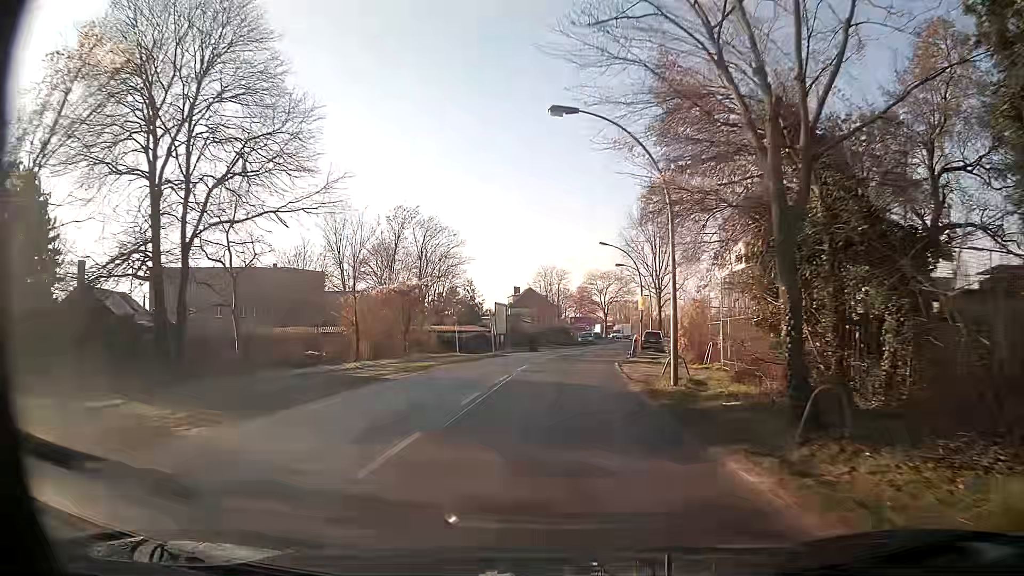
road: secondary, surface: asphalt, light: Day
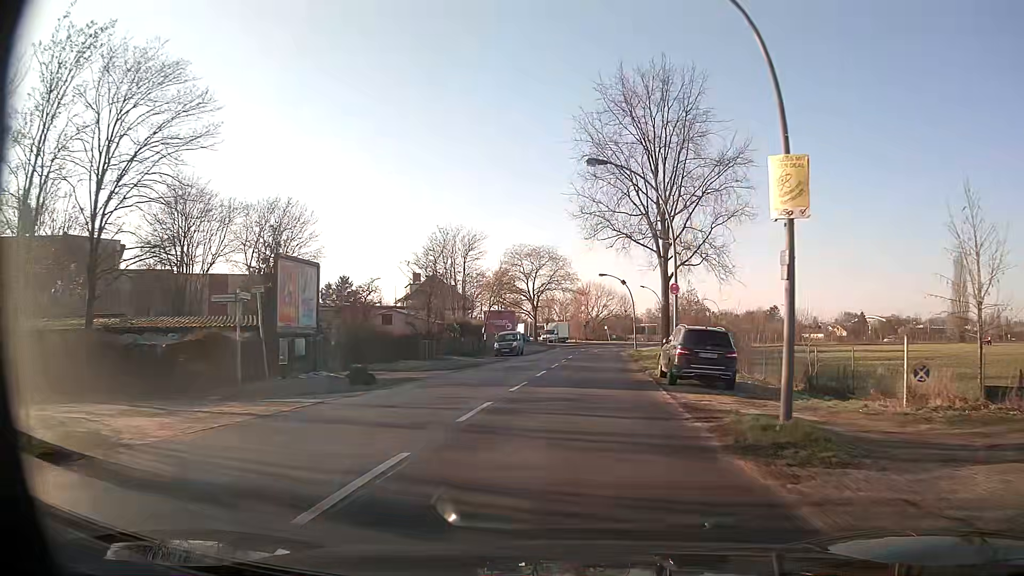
(+1.6, +37.7) m; +6°
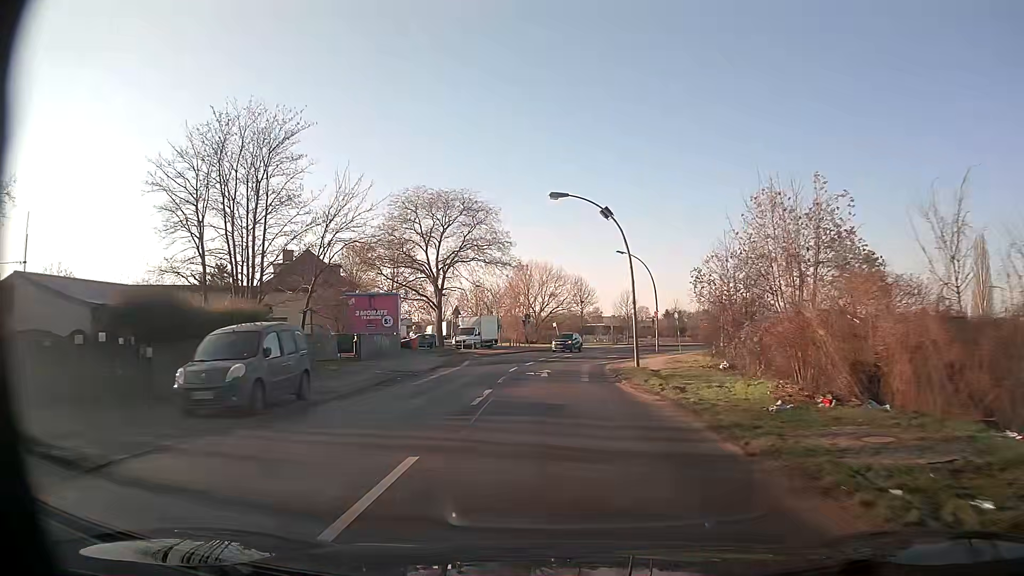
(+2.4, +36.6) m; +5°
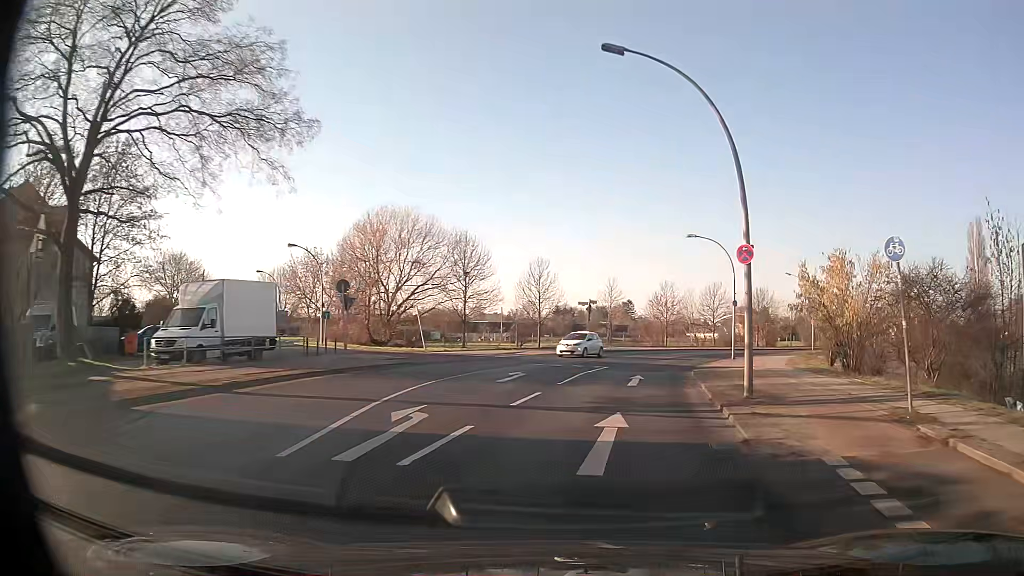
(+1.2, +37.5) m; +10°
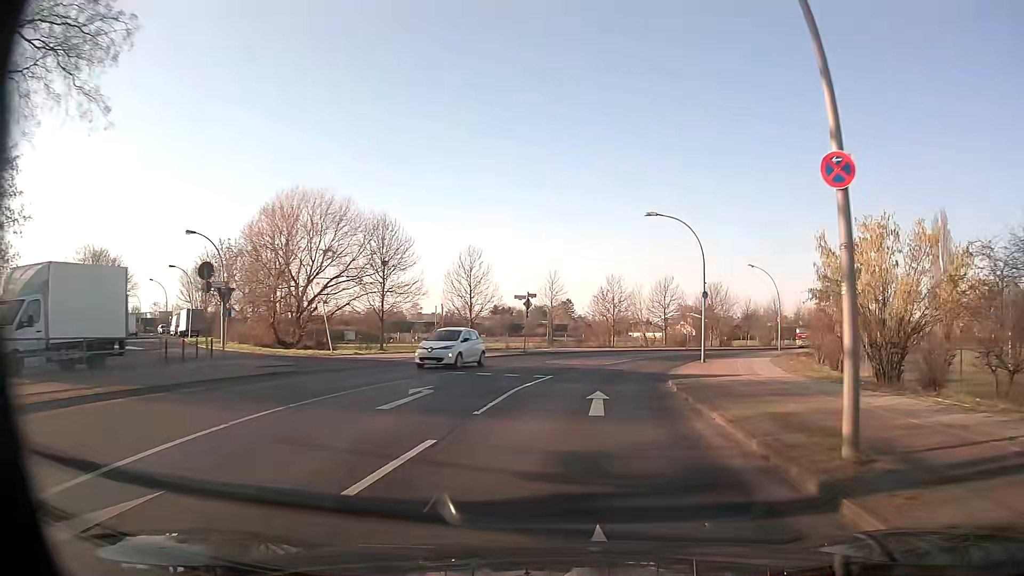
(+0.3, +7.4) m; +5°
